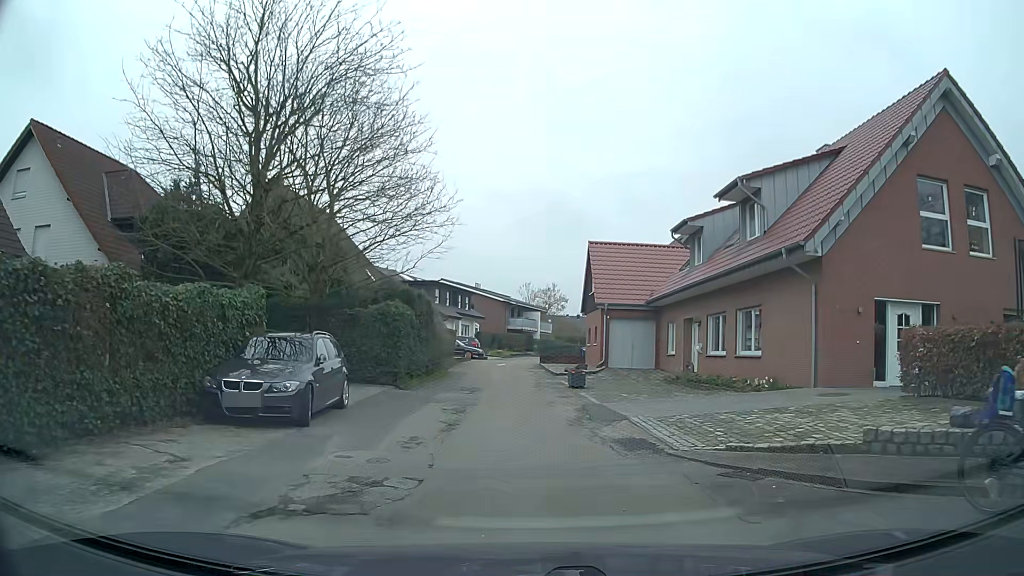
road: residential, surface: asphalt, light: Day
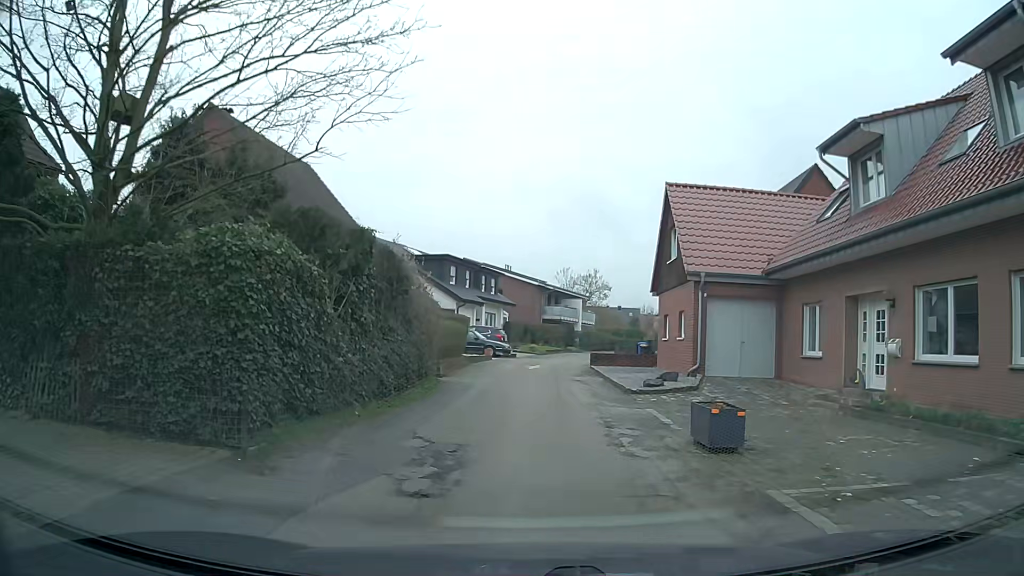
(0.0, +13.1) m; -1°
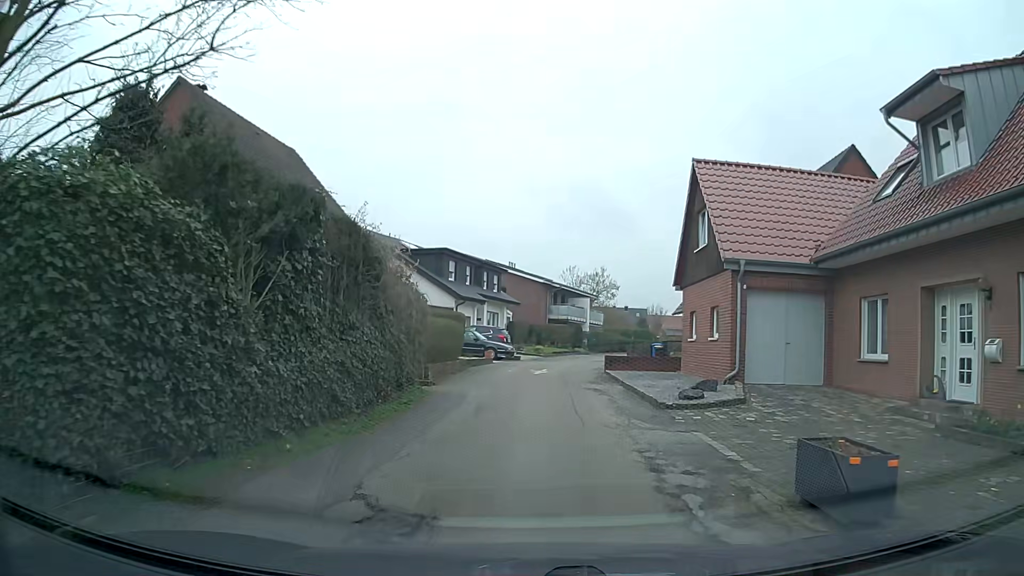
(0.0, +3.5) m; -1°
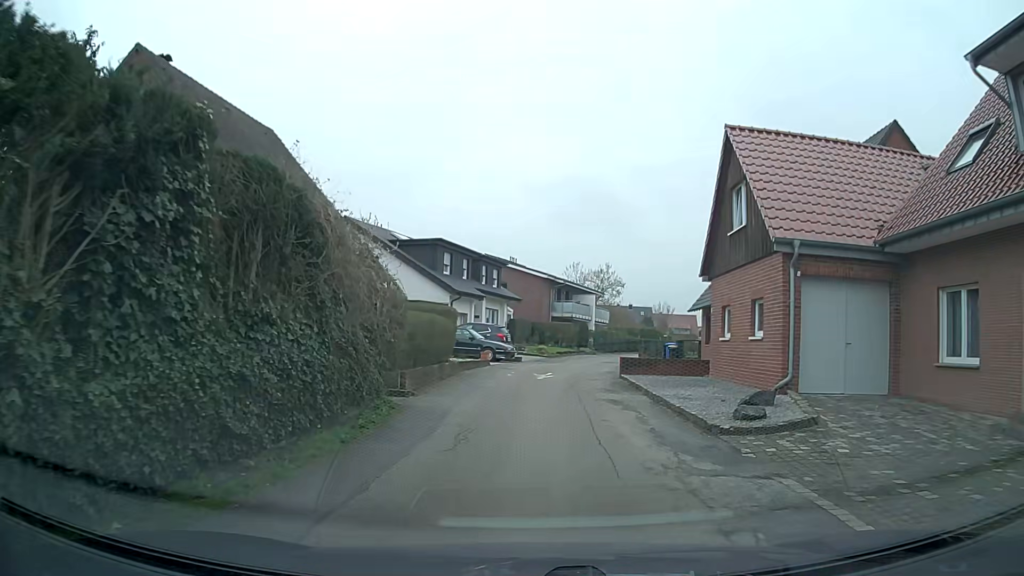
(0.0, +3.6) m; +1°
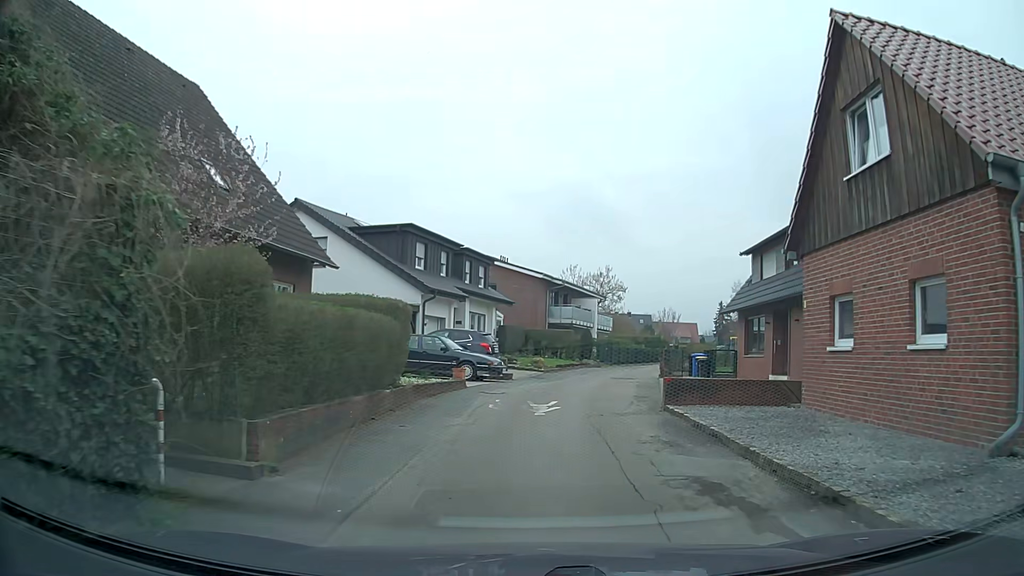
(-0.1, +7.5) m; -1°
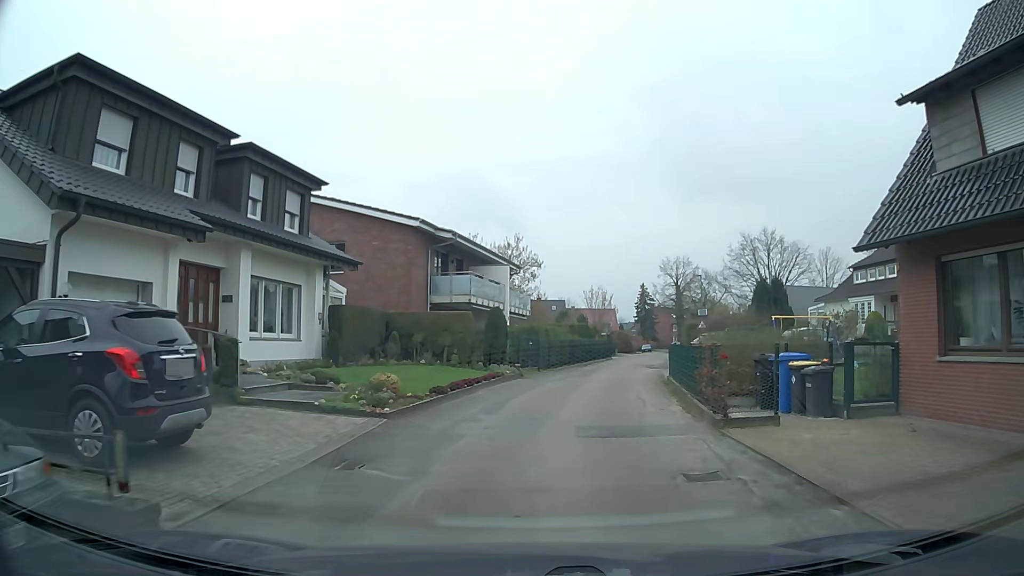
(+1.3, +19.4) m; +9°
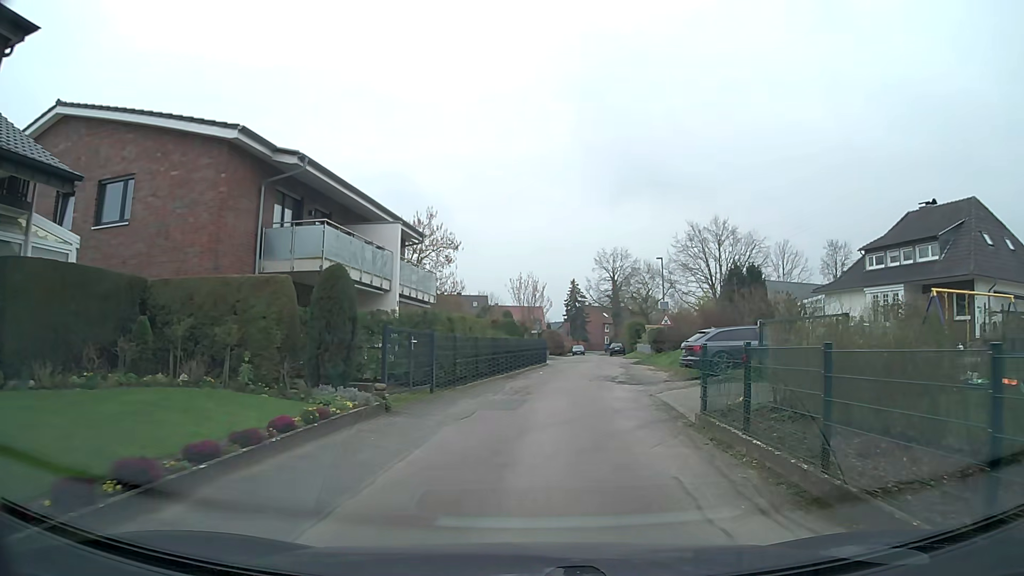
(+0.6, +12.4) m; +6°
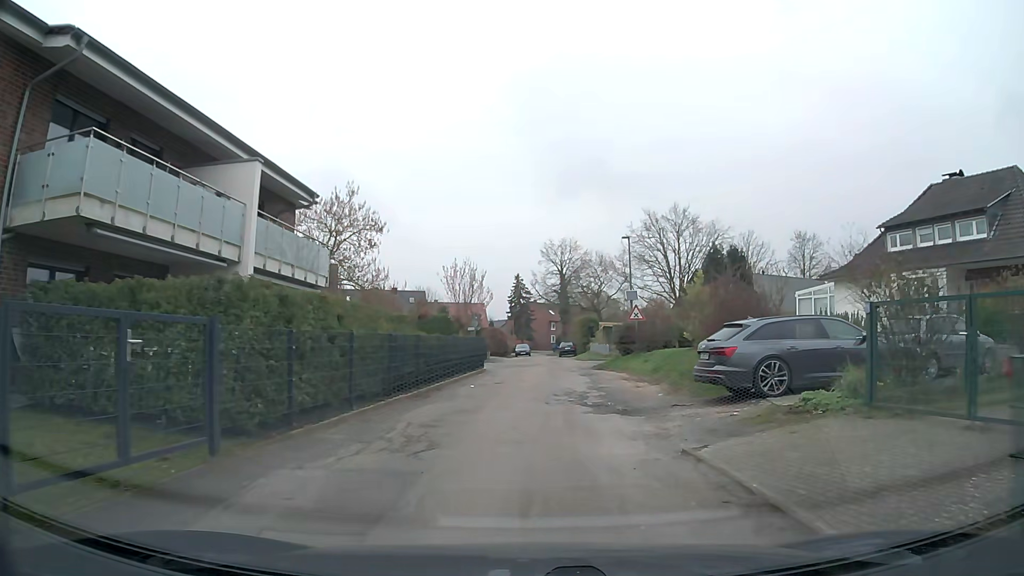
(+0.4, +8.4) m; +4°
(+1, +10) (+2, +20) (+2, +30) (+3, +40) (+3, +50) (+3, +60) (+3, +70) (+3, +80) (+4, +90) (+4, +100) m
